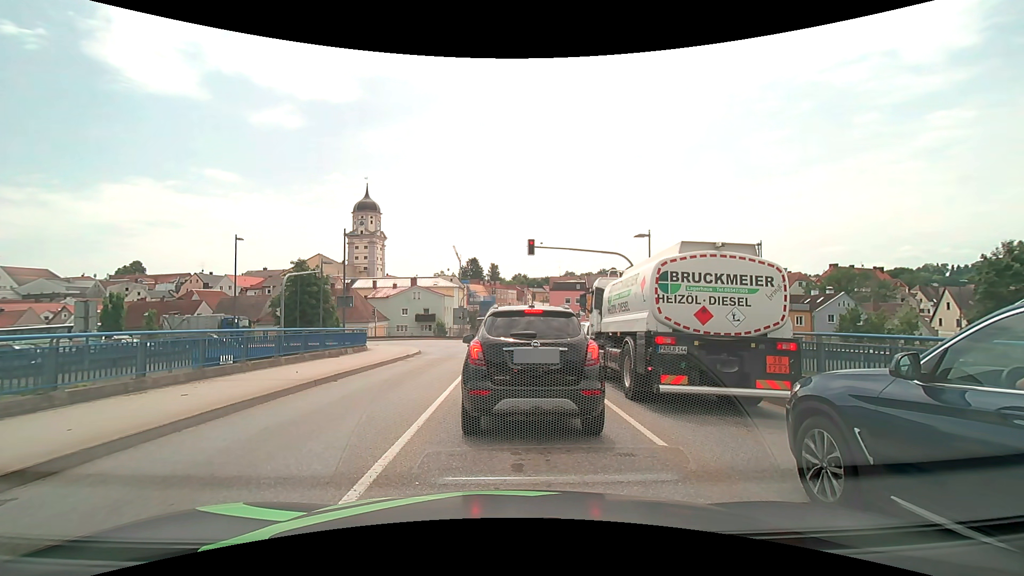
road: secondary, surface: asphalt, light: Day
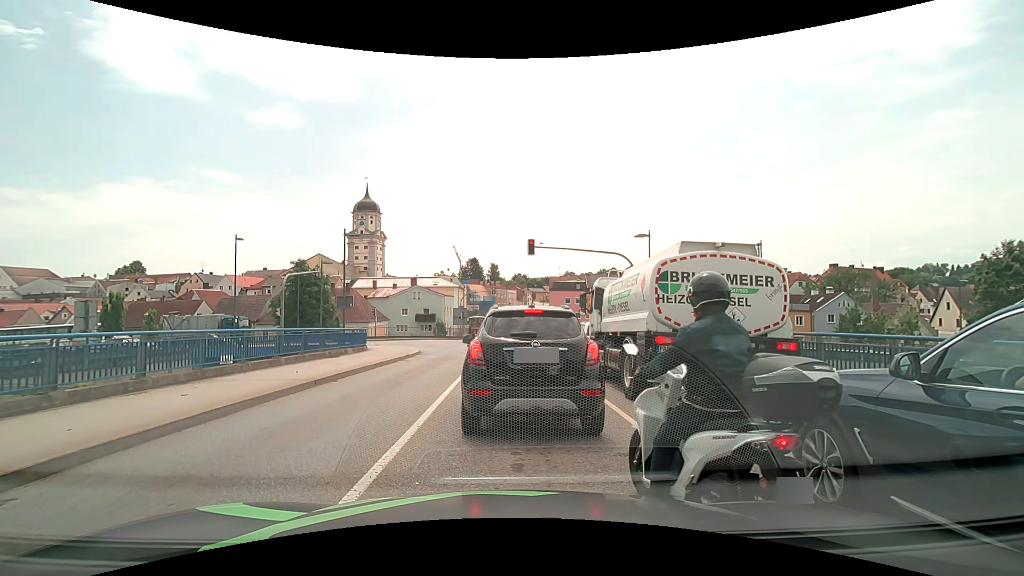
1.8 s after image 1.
(0.0, 0.0) m; 0°
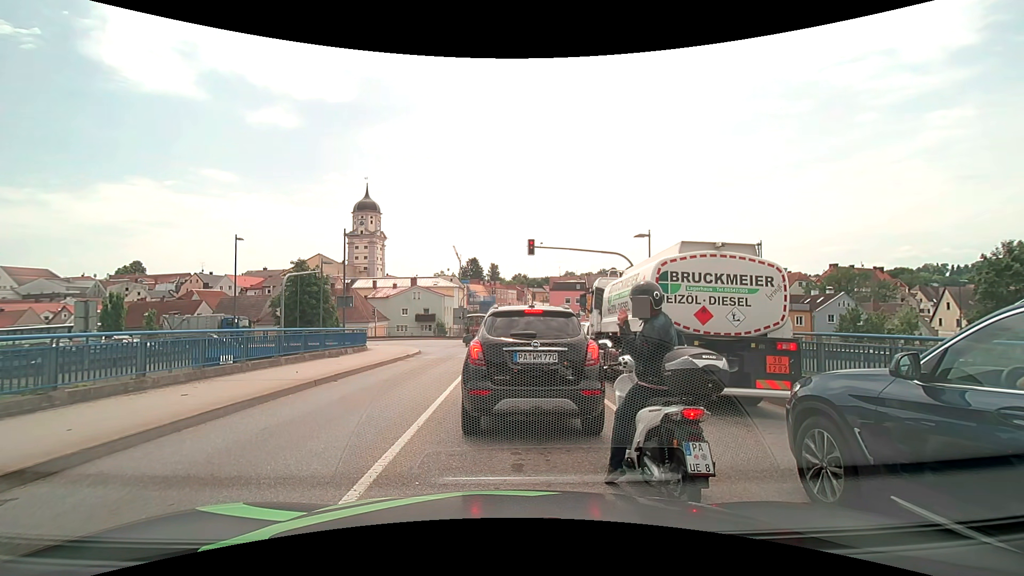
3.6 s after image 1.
(0.0, 0.0) m; 0°
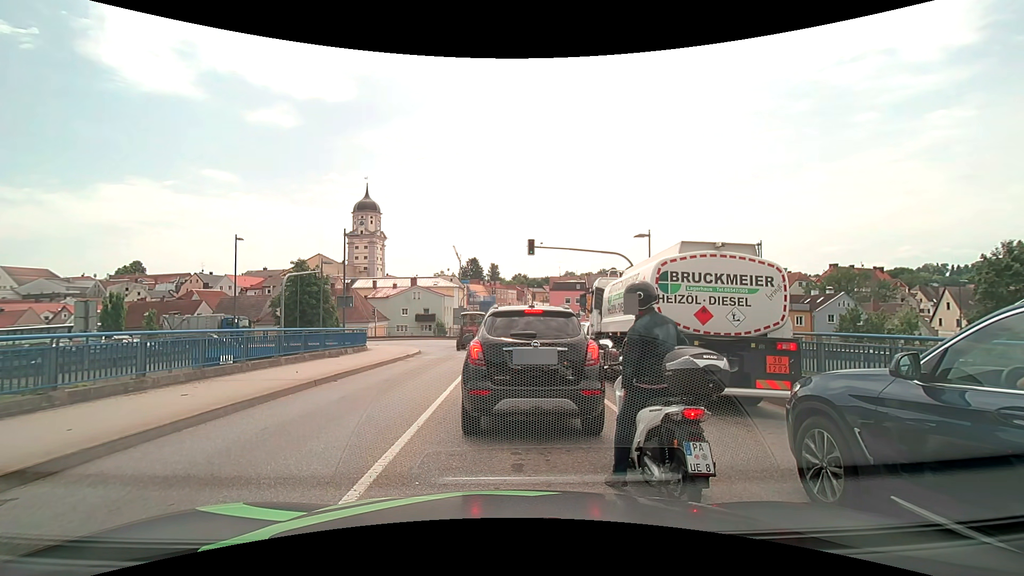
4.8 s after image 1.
(0.0, 0.0) m; 0°
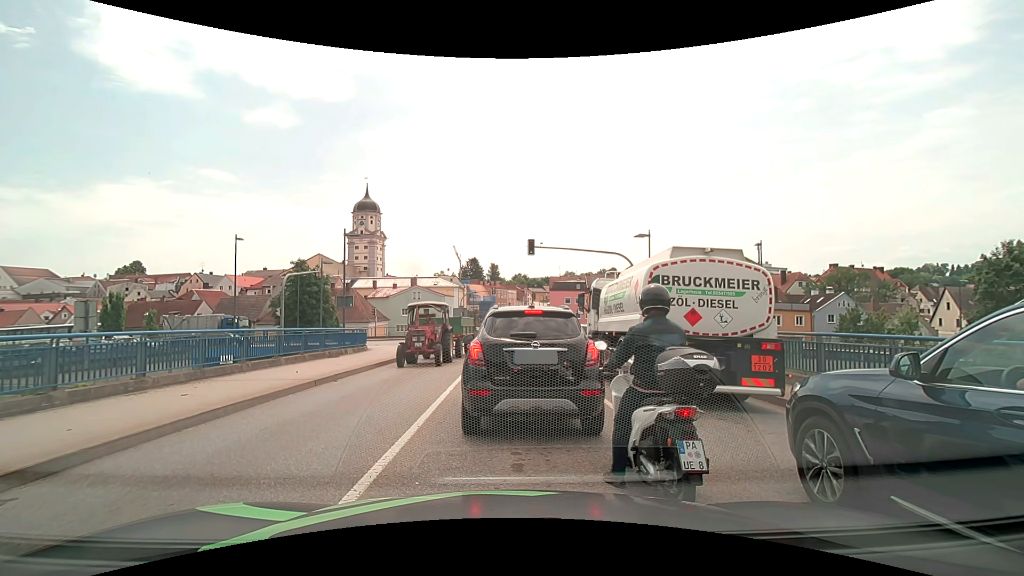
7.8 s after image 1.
(0.0, 0.0) m; 0°
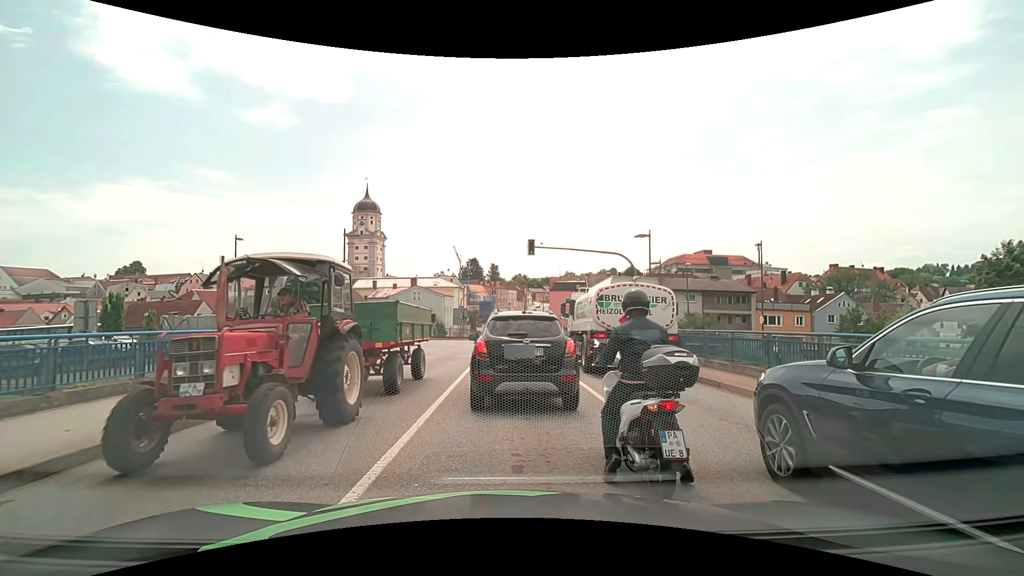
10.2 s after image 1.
(0.0, 0.0) m; 0°
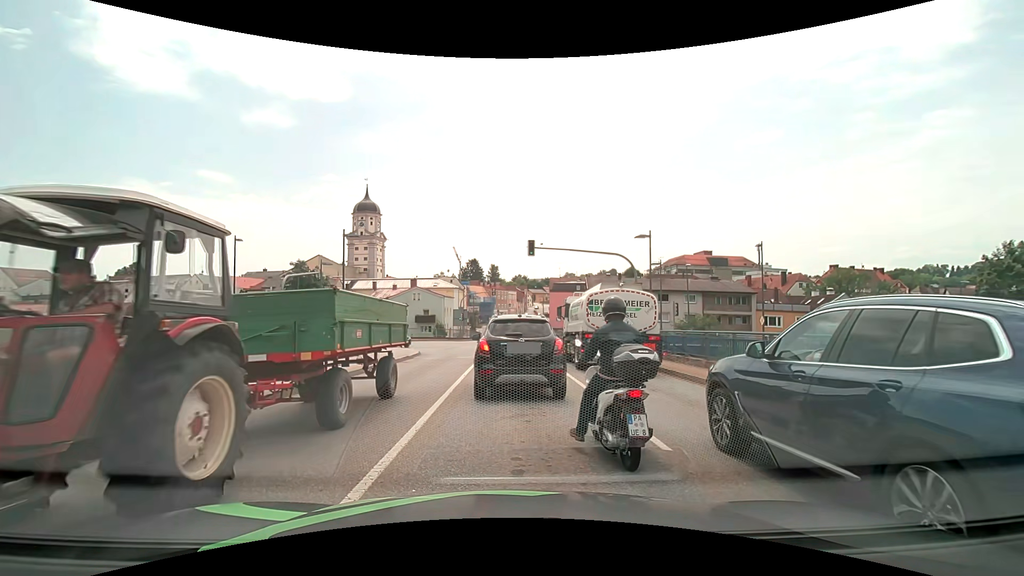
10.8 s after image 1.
(0.0, +0.1) m; 0°
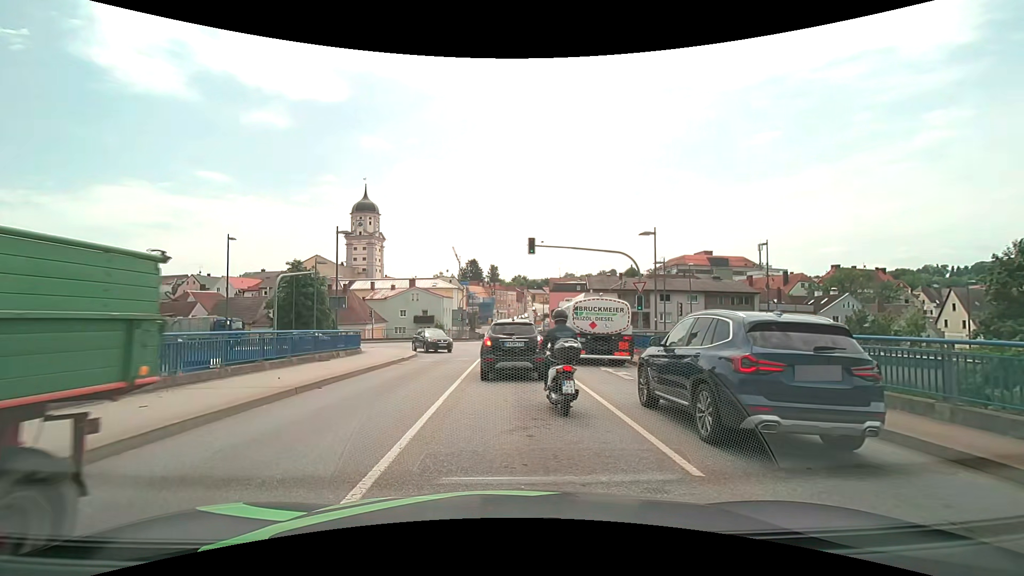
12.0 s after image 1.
(0.0, +1.0) m; 0°
